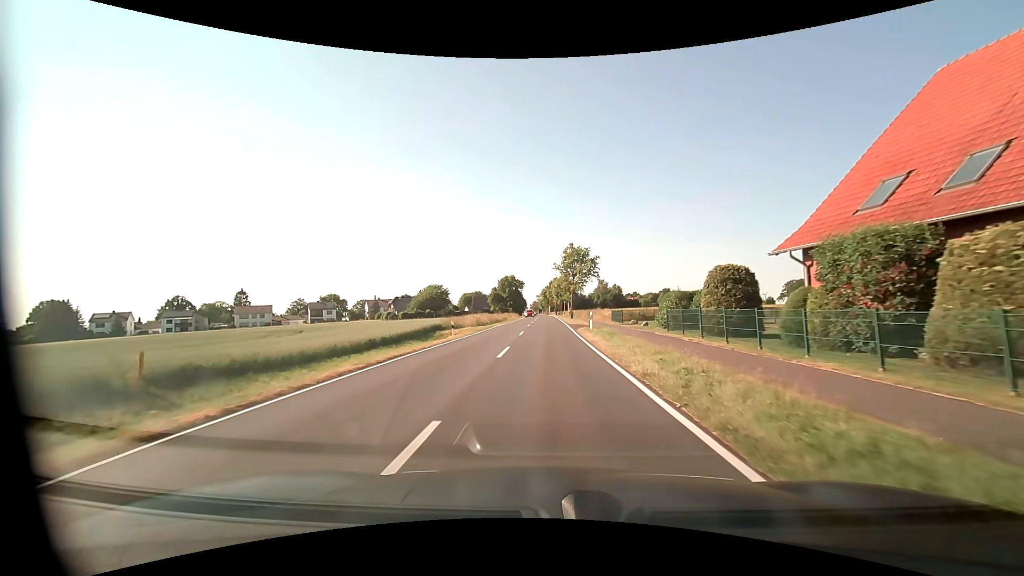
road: tertiary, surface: asphalt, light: Day
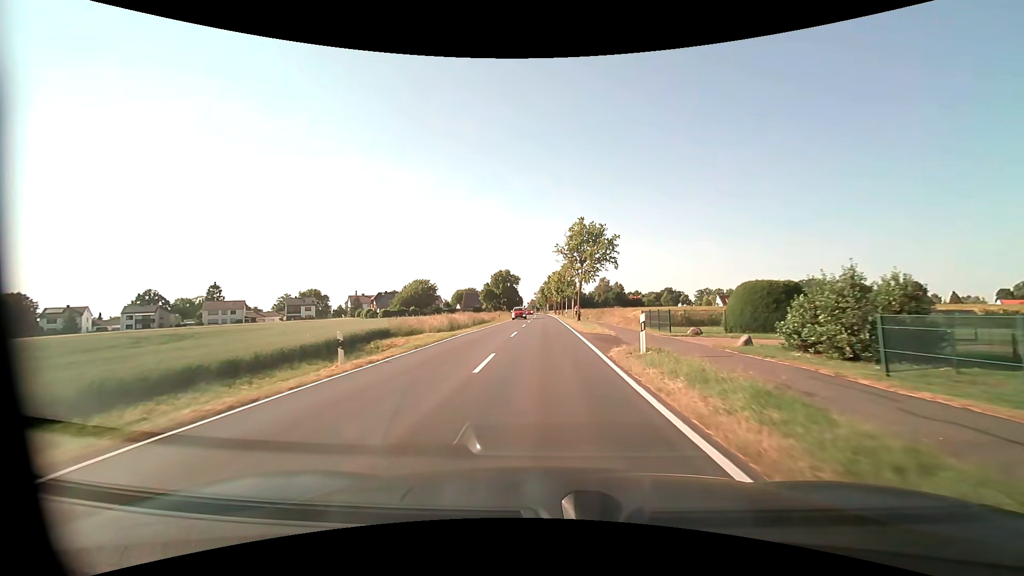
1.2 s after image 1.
(+0.1, +15.8) m; 0°
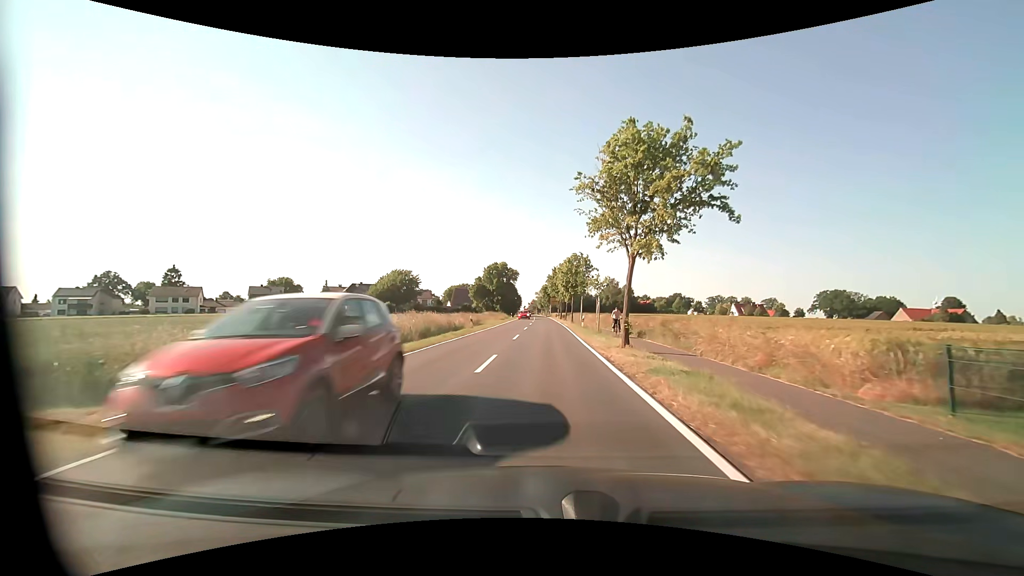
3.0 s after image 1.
(-0.1, +23.7) m; 0°
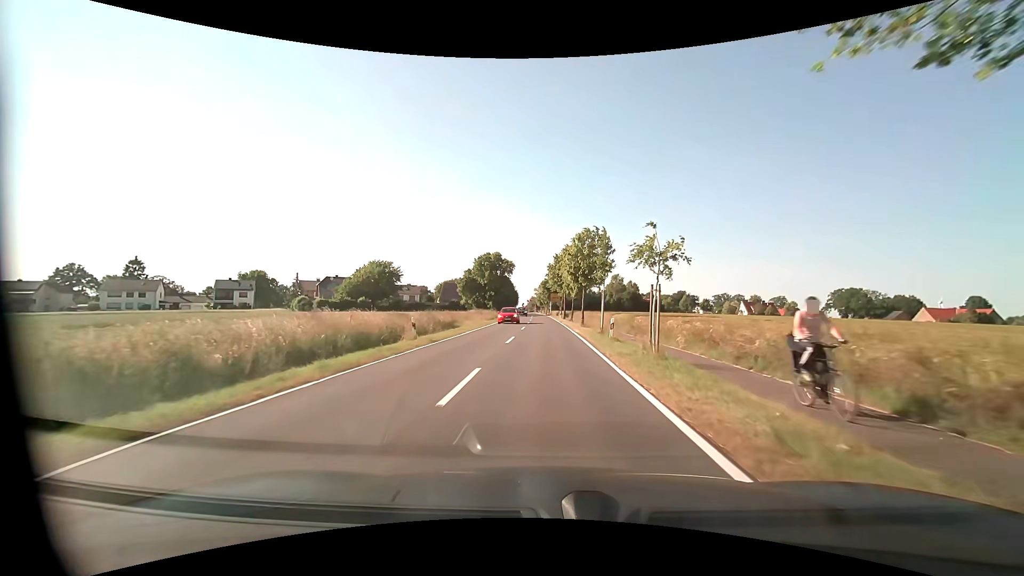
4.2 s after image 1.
(0.0, +15.8) m; 0°
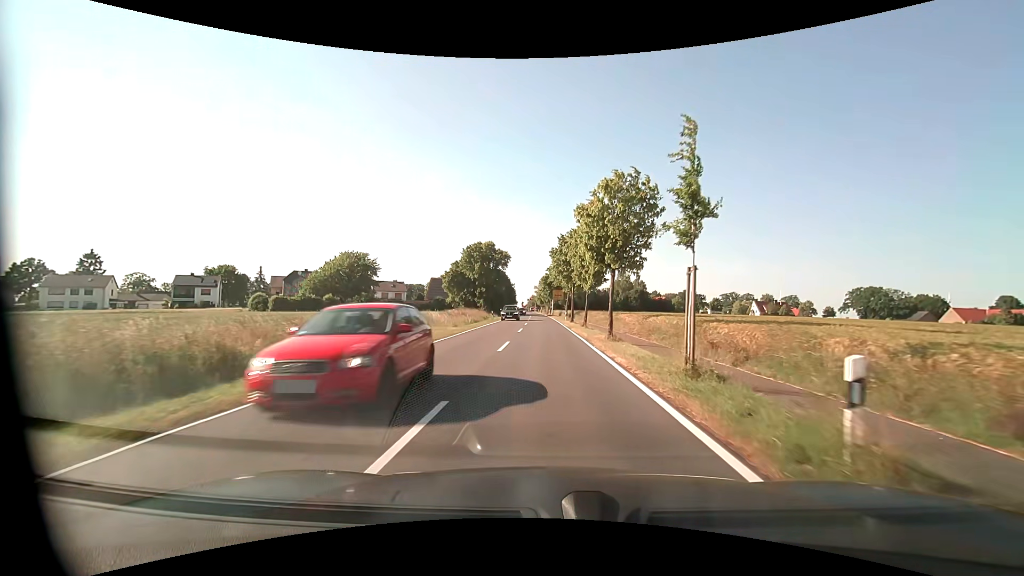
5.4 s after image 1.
(0.0, +15.9) m; 0°
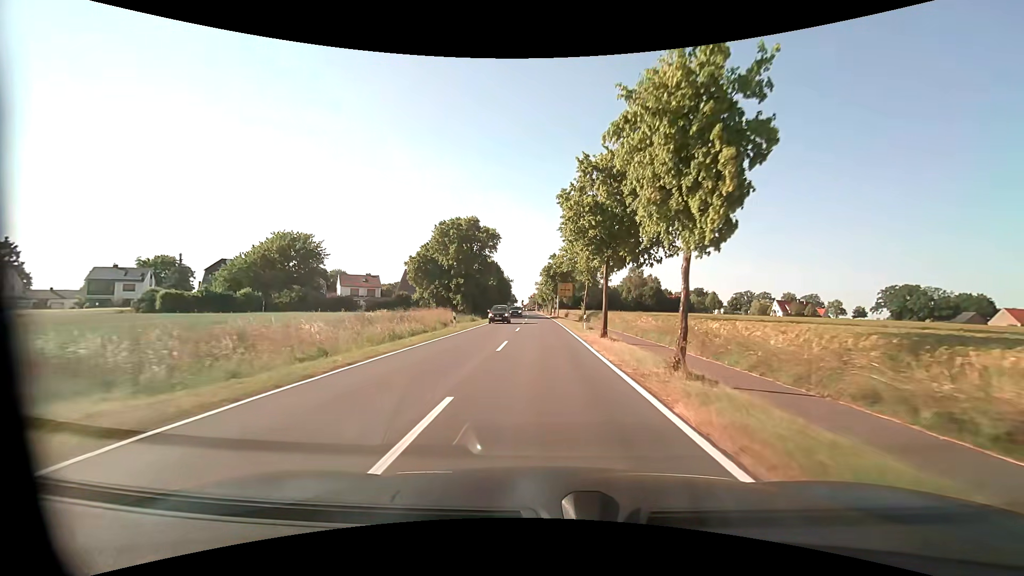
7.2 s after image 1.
(0.0, +23.9) m; 0°
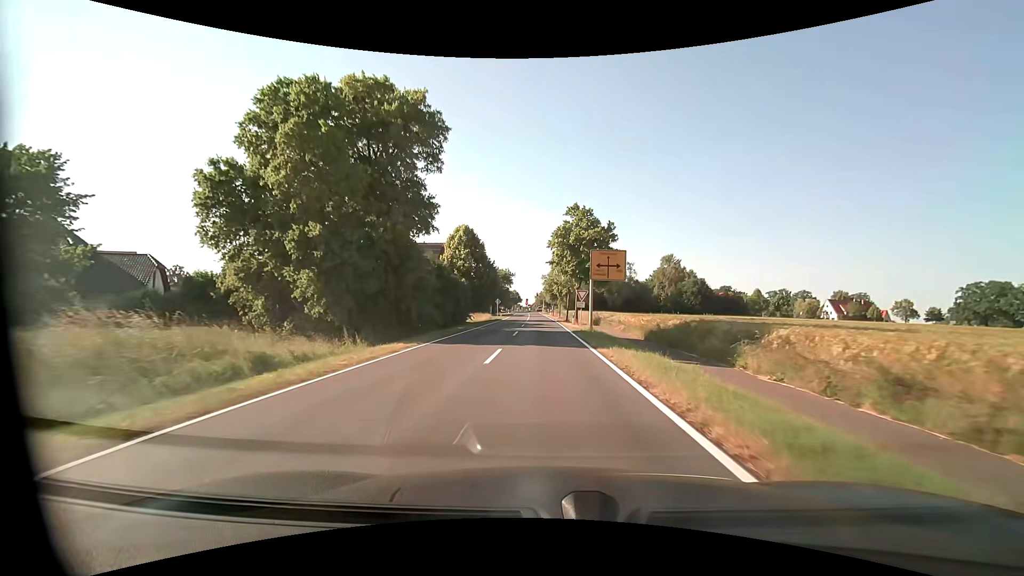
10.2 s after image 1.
(-0.2, +39.8) m; -1°
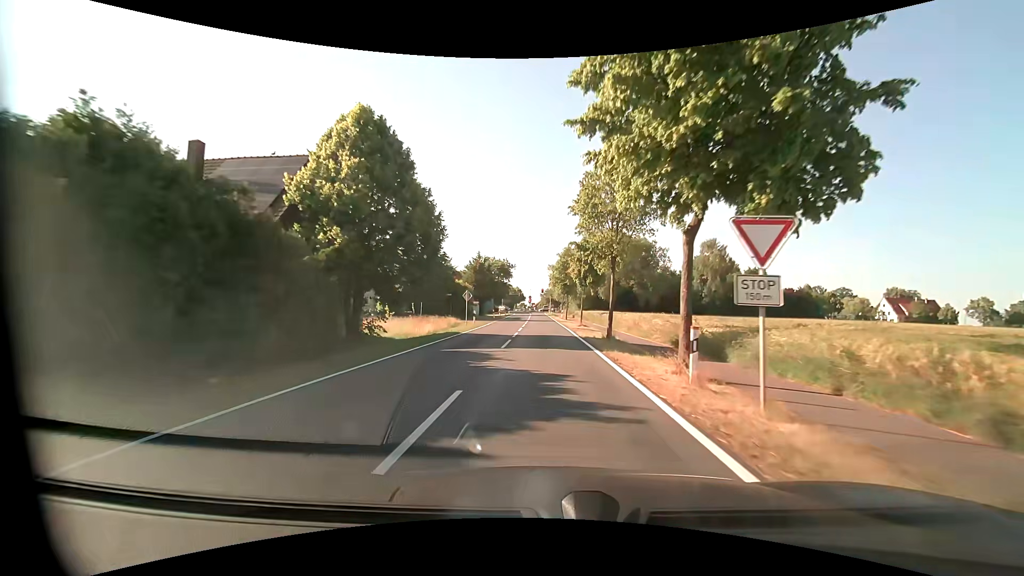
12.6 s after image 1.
(0.0, +31.9) m; -1°
(0, +10) (0, +20) (0, +30) (0, +40) (0, +50) (0, +60) (0, +70) (0, +80) (-1, +90) (-1, +100) m
